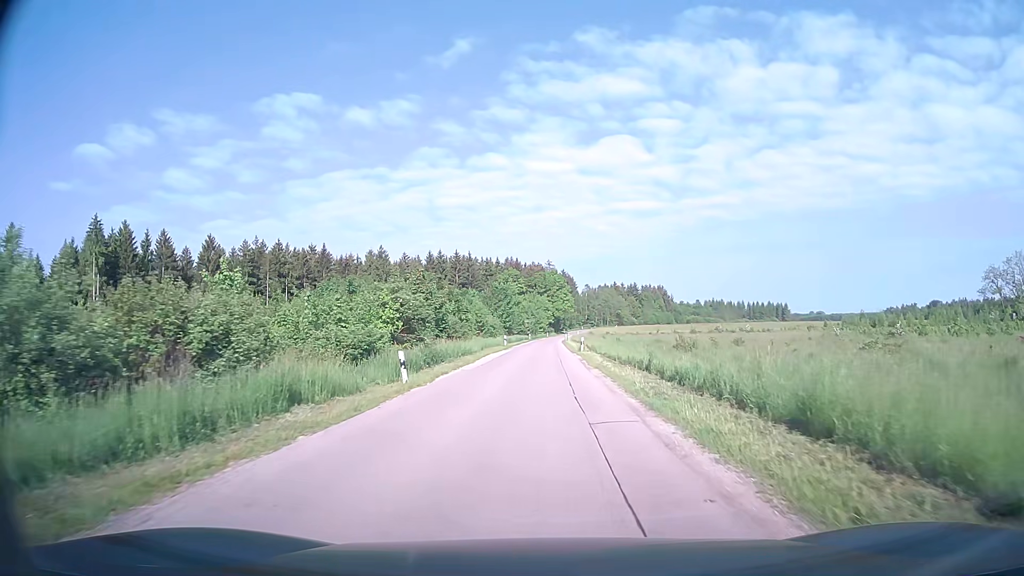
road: unclassified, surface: asphalt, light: Day
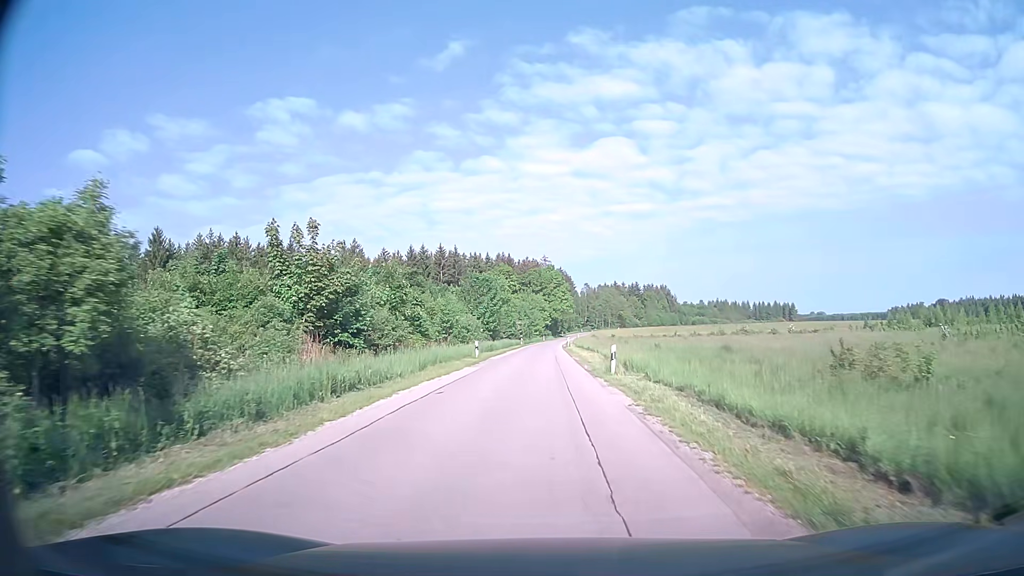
(+0.1, +21.3) m; +1°
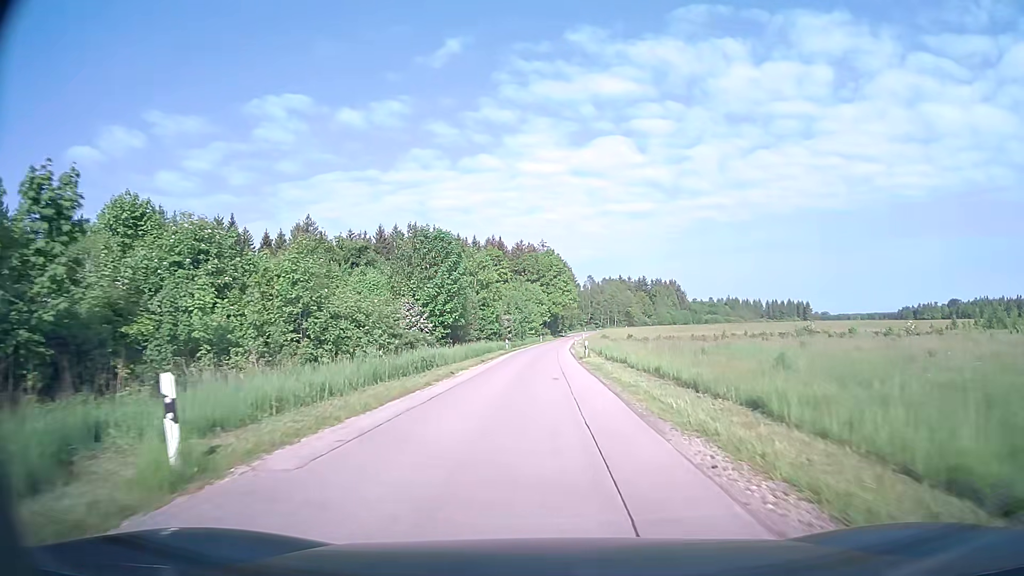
(-0.1, +30.6) m; 0°
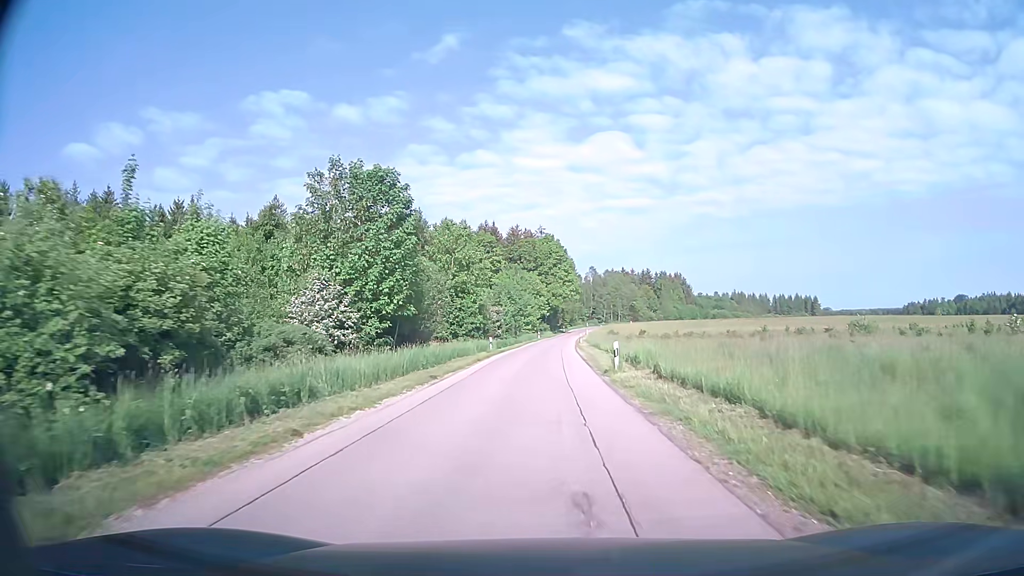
(+0.1, +15.3) m; 0°
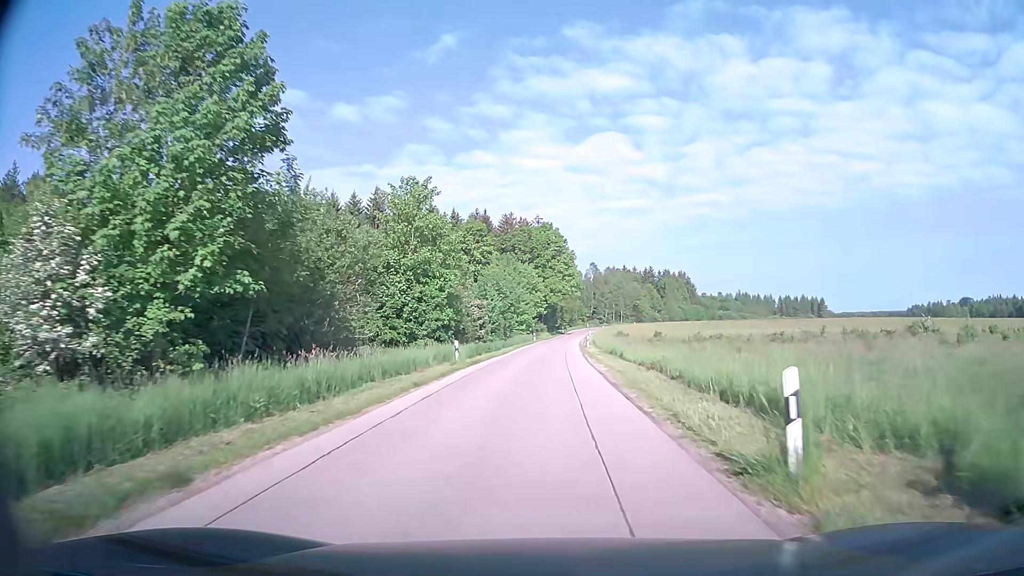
(0.0, +14.6) m; 0°
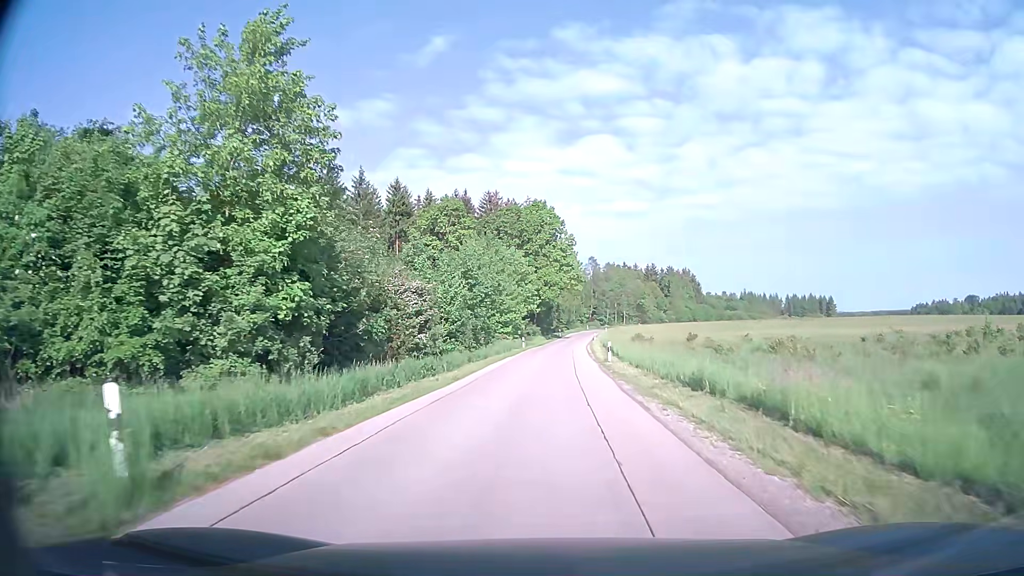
(+0.1, +21.1) m; +1°
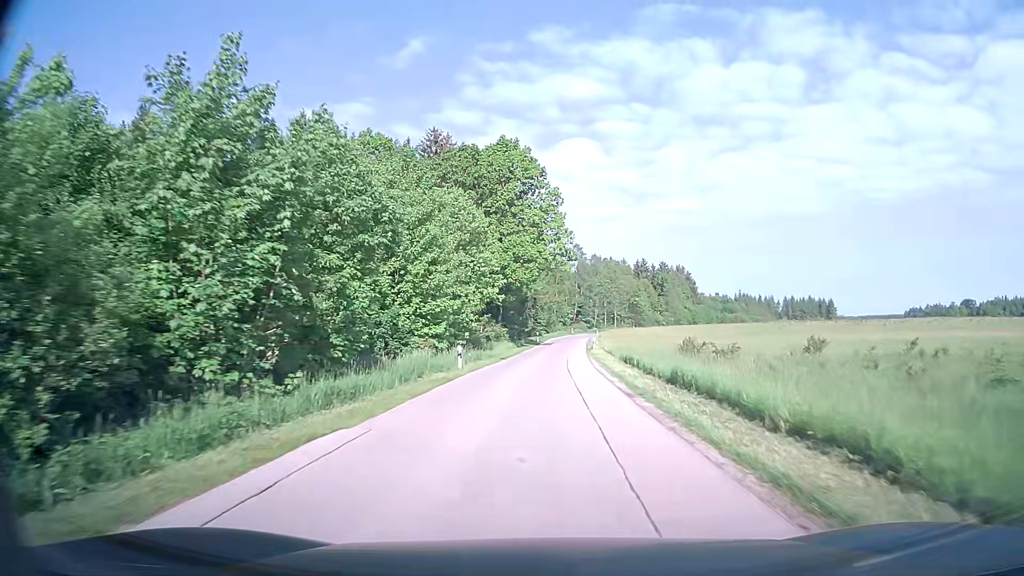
(+0.4, +30.6) m; +2°
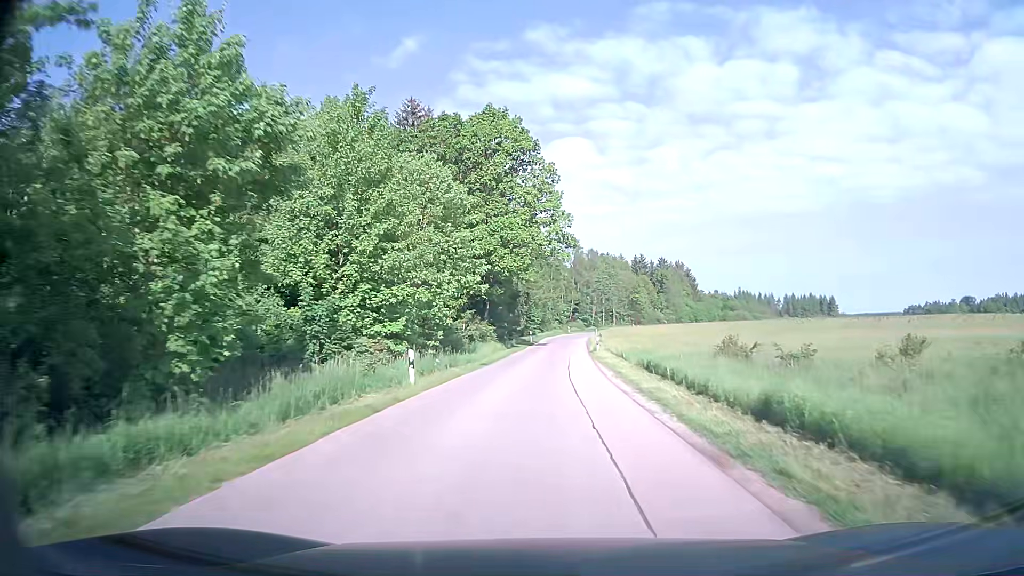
(0.0, +8.3) m; 0°
(0, +10) (0, +20) (+1, +30) (+1, +40) (+1, +50) (+2, +60) (+3, +70) (+3, +80) (+4, +90) (+6, +100) m
